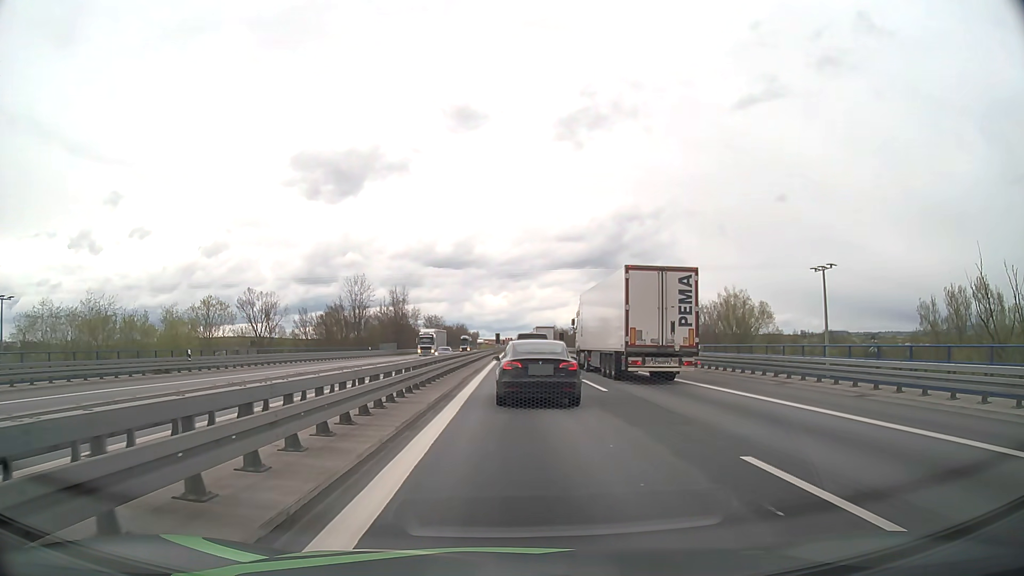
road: motorway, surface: asphalt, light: Day
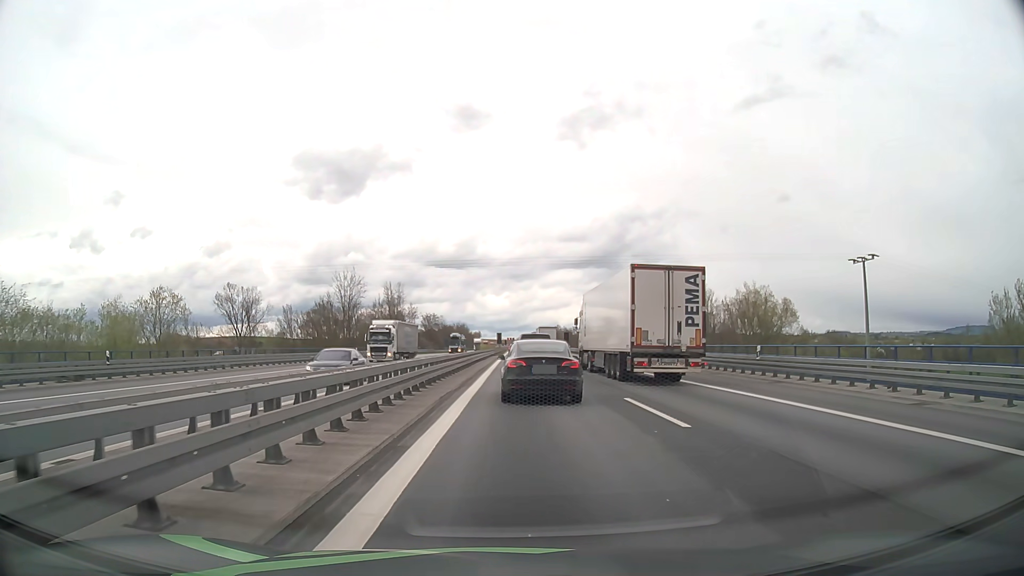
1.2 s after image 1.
(0.0, +9.0) m; 0°
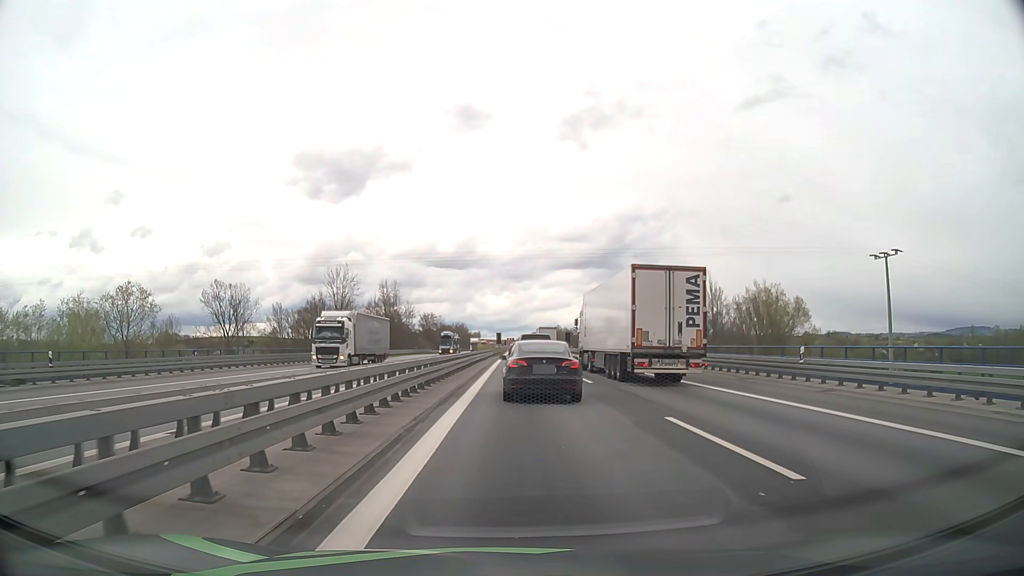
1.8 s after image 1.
(0.0, +4.5) m; 0°
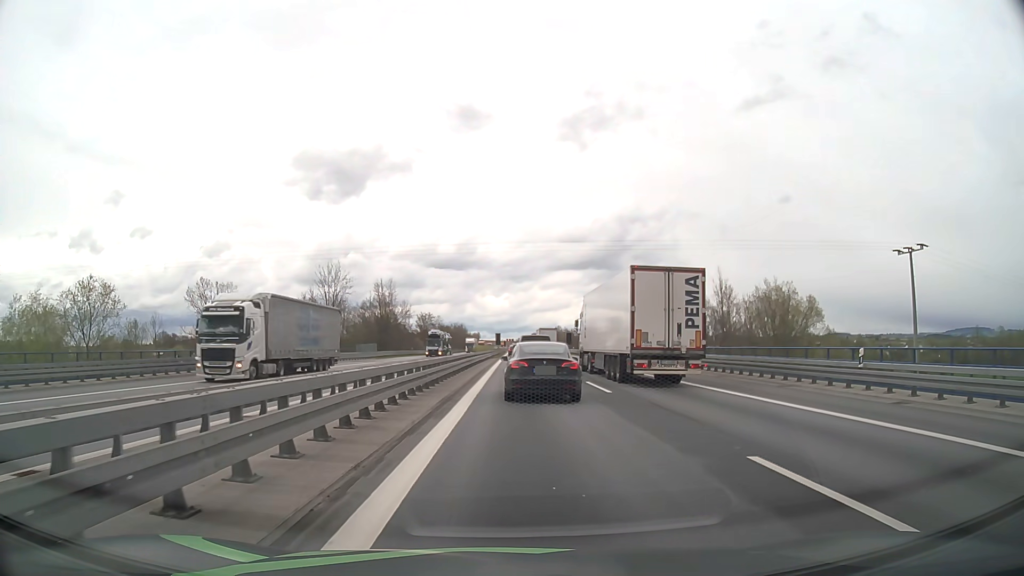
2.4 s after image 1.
(0.0, +4.5) m; 0°
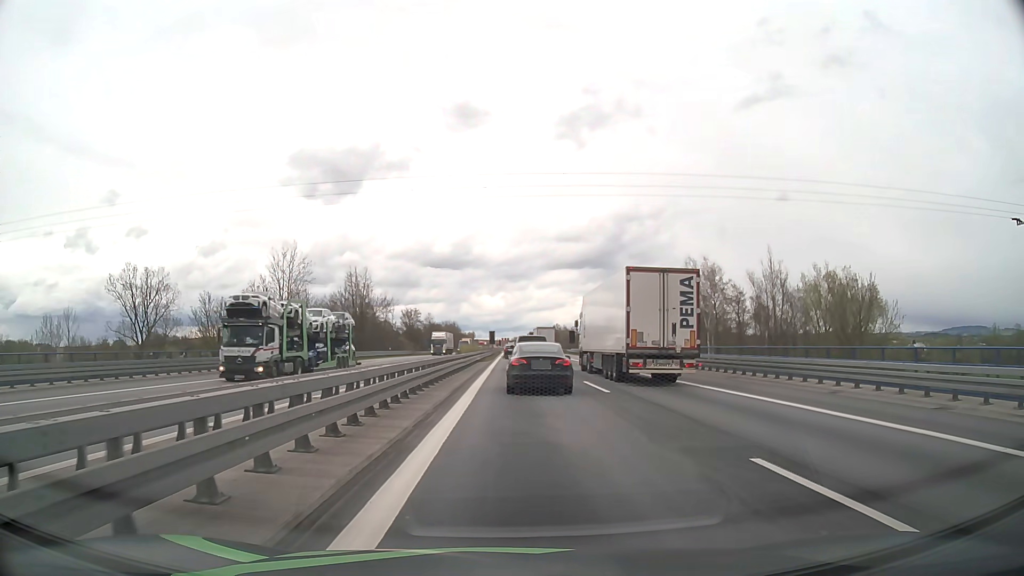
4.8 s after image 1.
(+0.1, +18.3) m; 0°
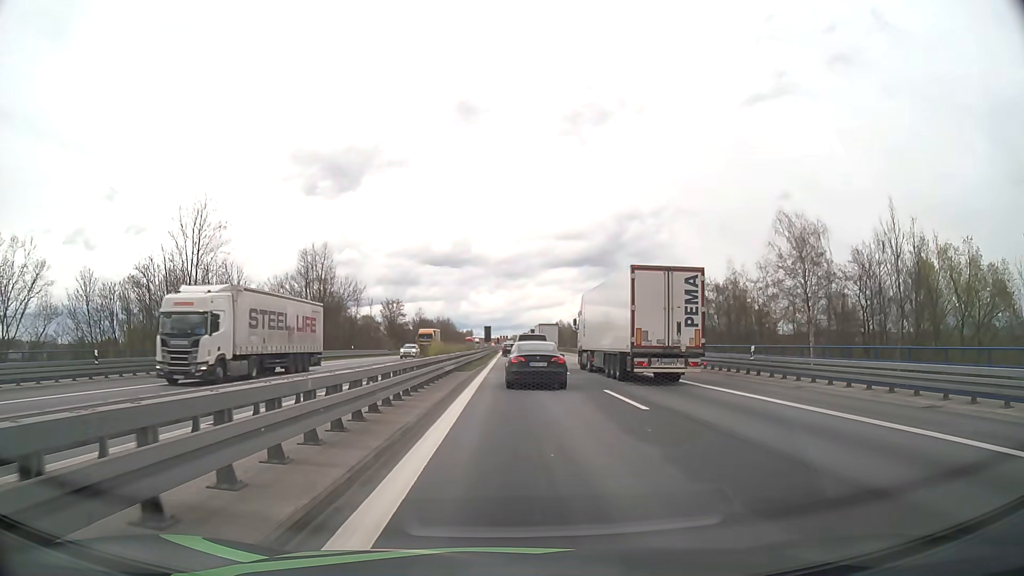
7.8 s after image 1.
(+0.1, +23.7) m; +1°
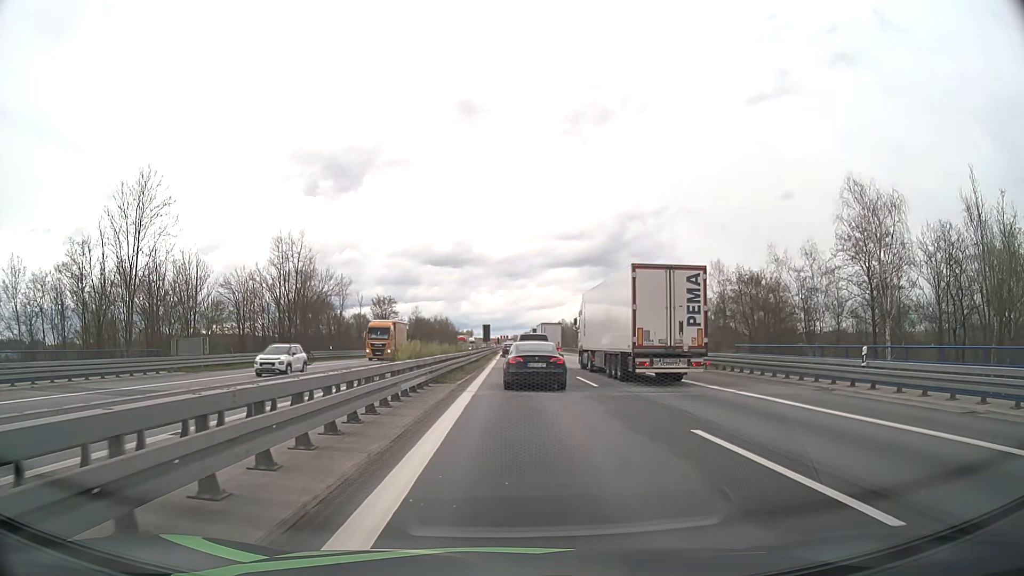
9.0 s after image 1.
(0.0, +9.8) m; 0°
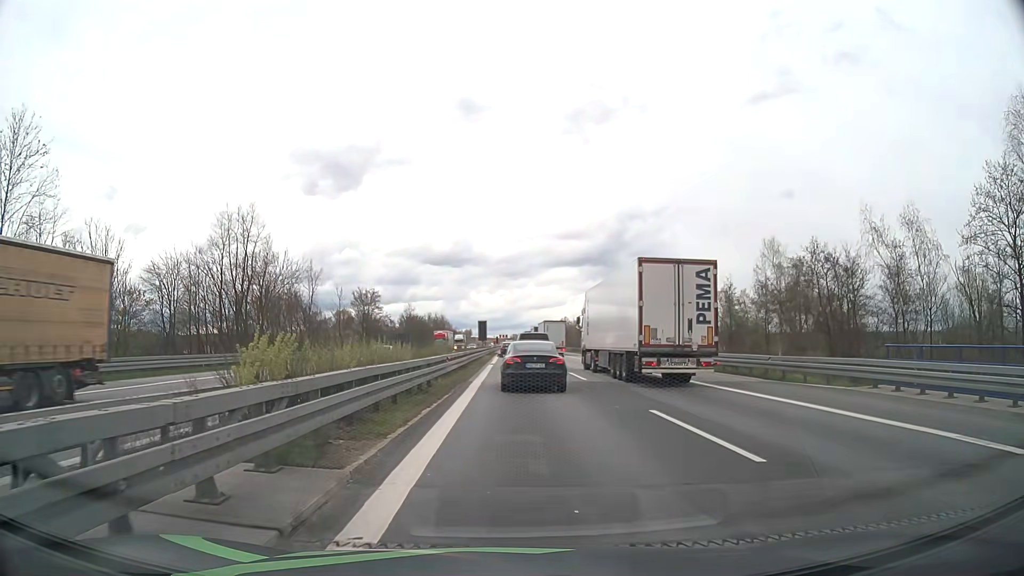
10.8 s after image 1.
(0.0, +14.8) m; 0°
(0, +10) (0, +20) (0, +30) (0, +40) (0, +50) (0, +60) (0, +70) (0, +80) (0, +90) (0, +100) m
